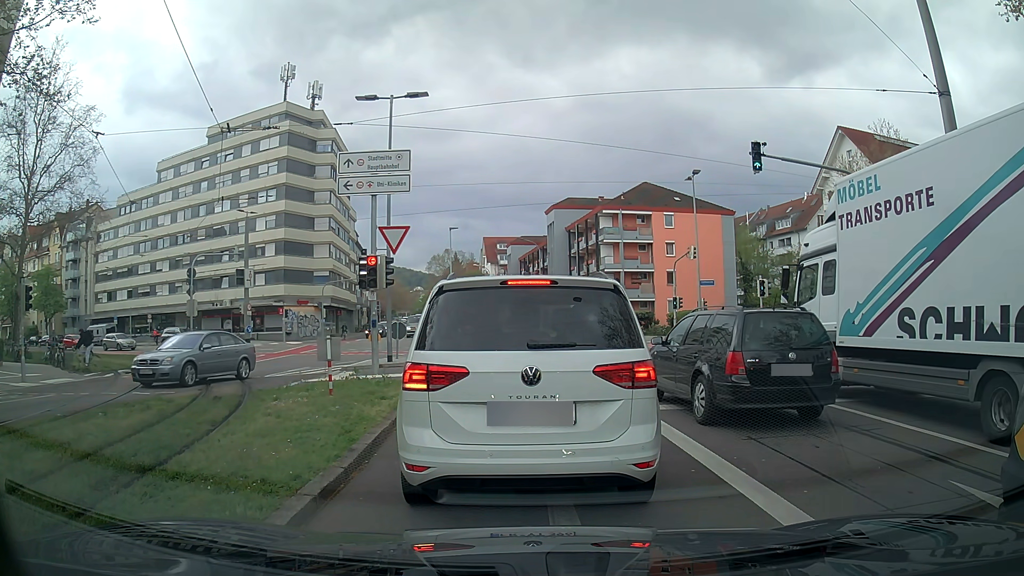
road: secondary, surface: asphalt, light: Day
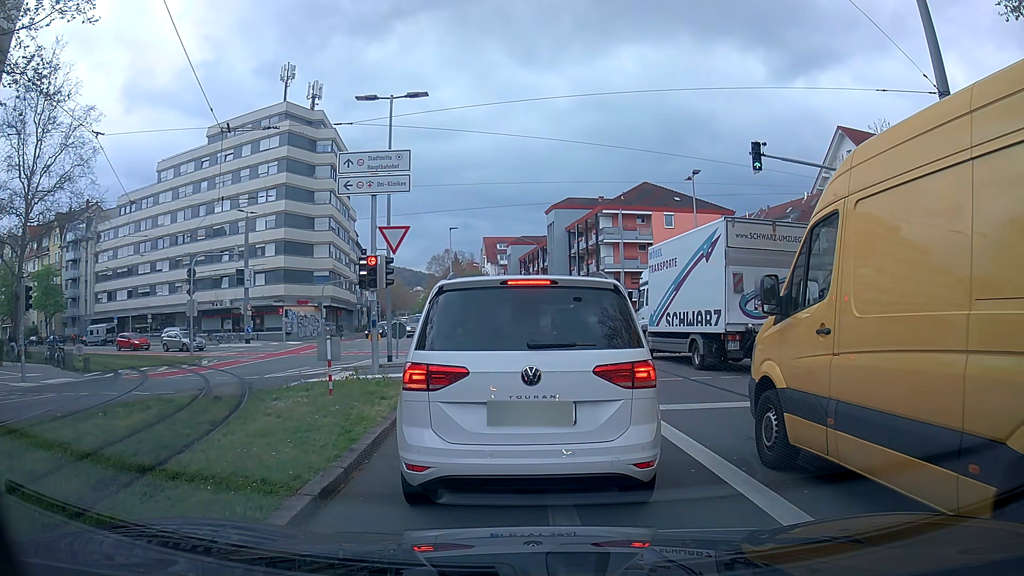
(0.0, 0.0) m; 0°
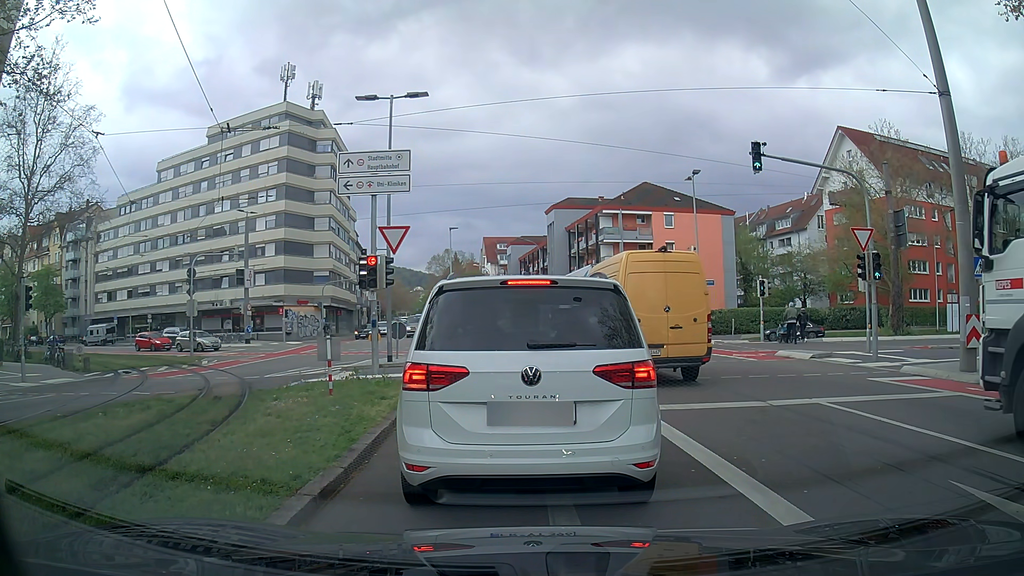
(0.0, 0.0) m; 0°
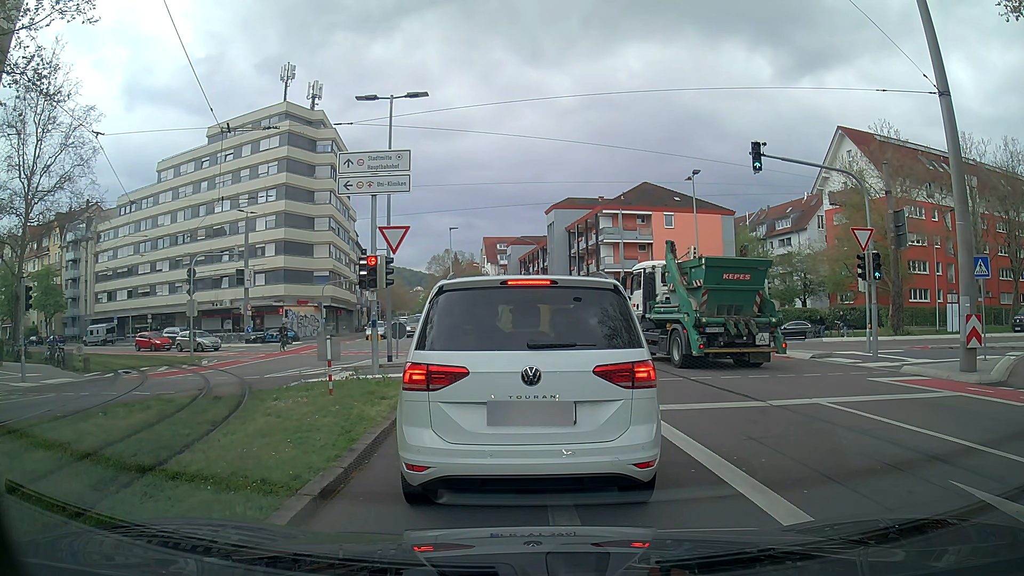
(0.0, 0.0) m; 0°
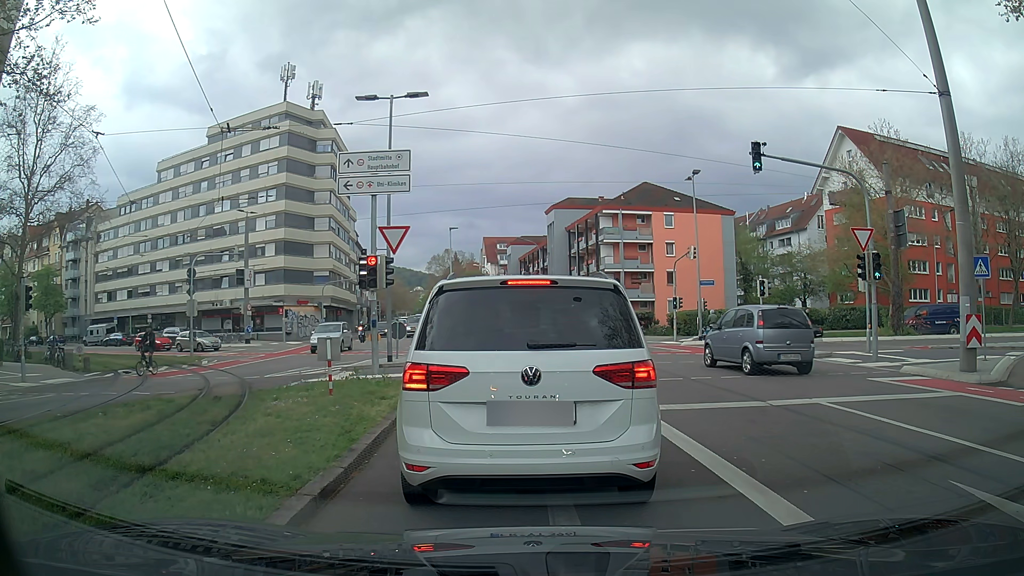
(0.0, 0.0) m; 0°
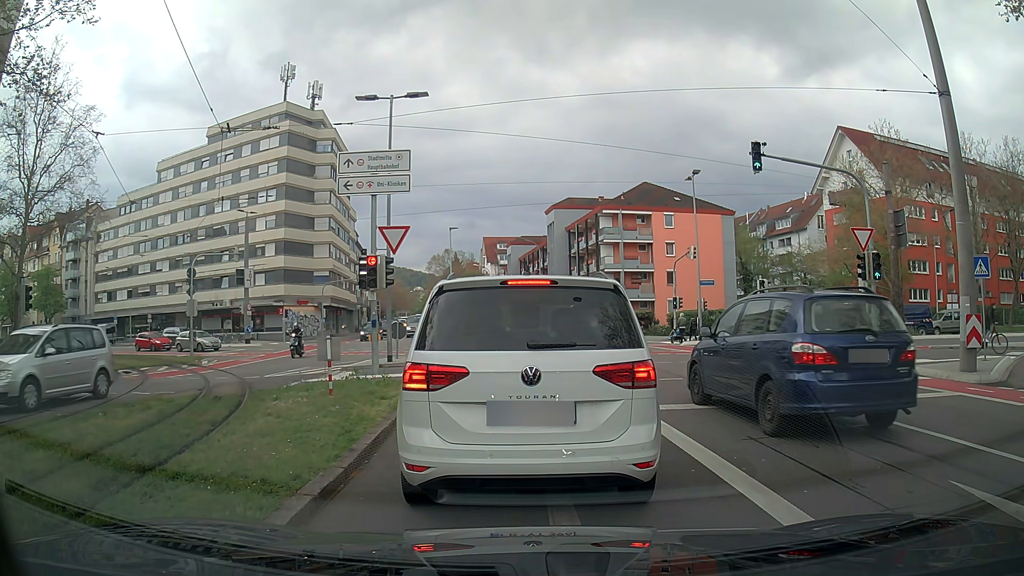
(0.0, 0.0) m; 0°
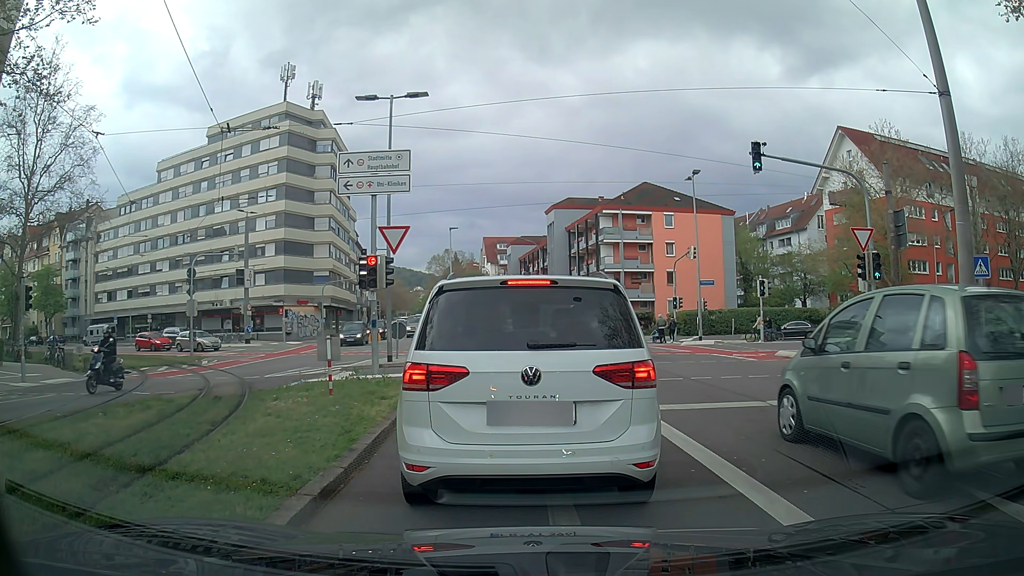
(0.0, 0.0) m; 0°
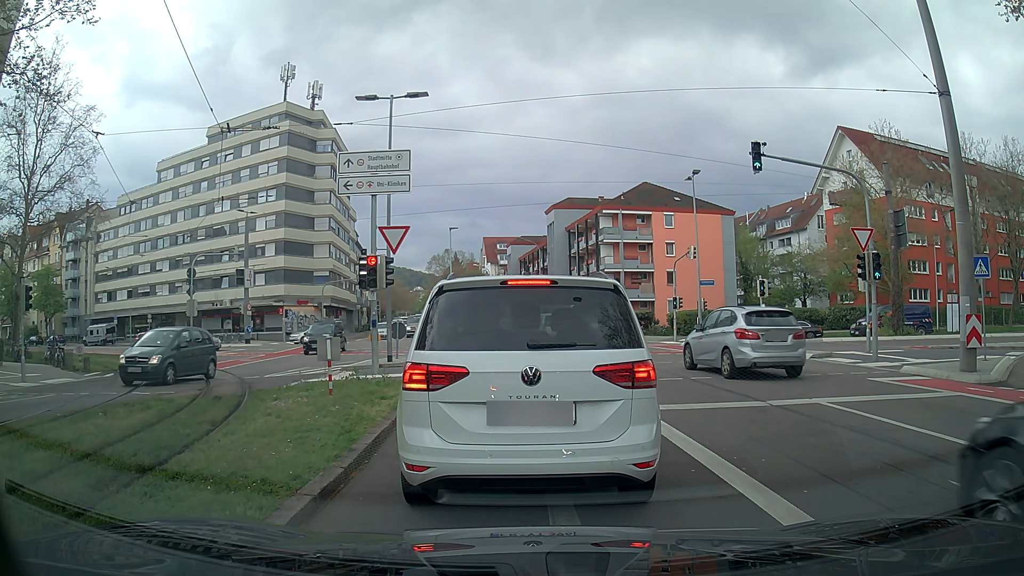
(0.0, 0.0) m; 0°
